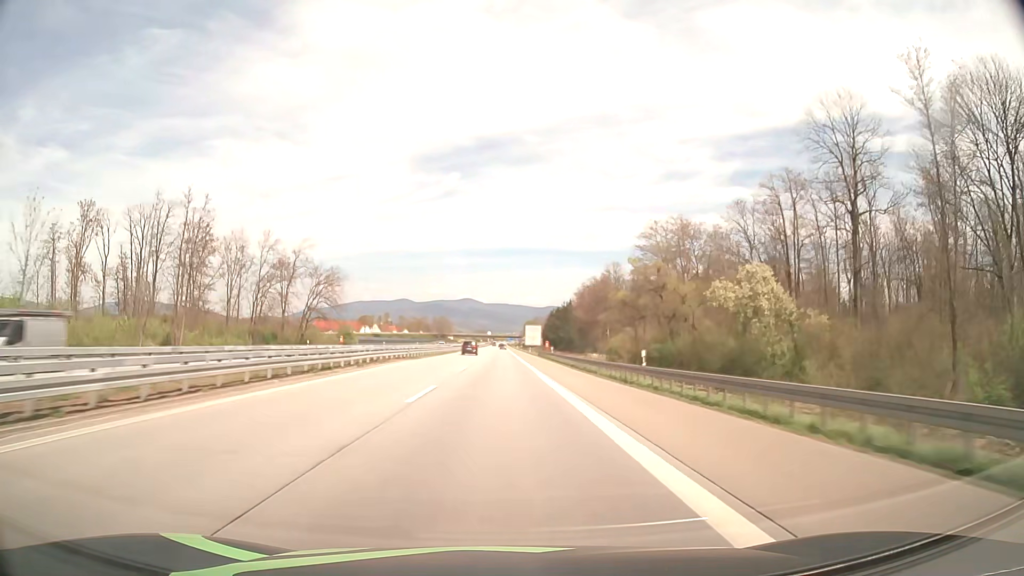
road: motorway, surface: asphalt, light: Day
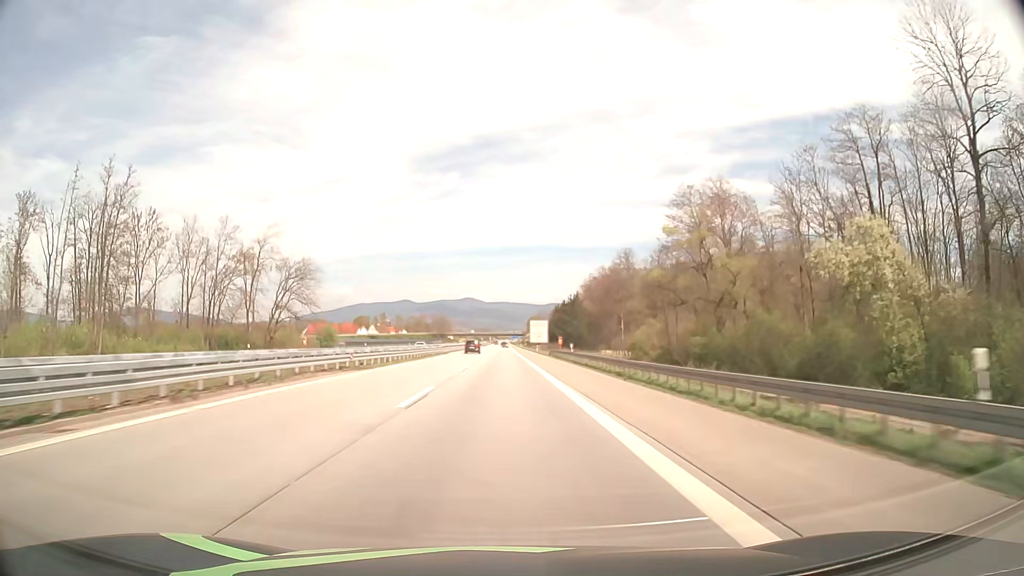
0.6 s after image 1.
(0.0, +19.3) m; 0°
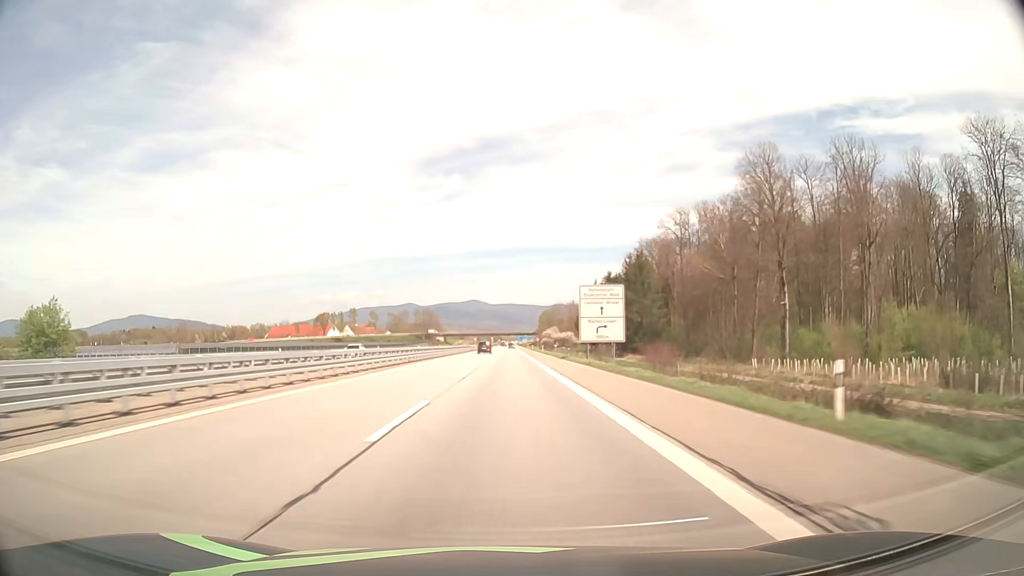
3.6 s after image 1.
(-0.7, +96.2) m; -1°
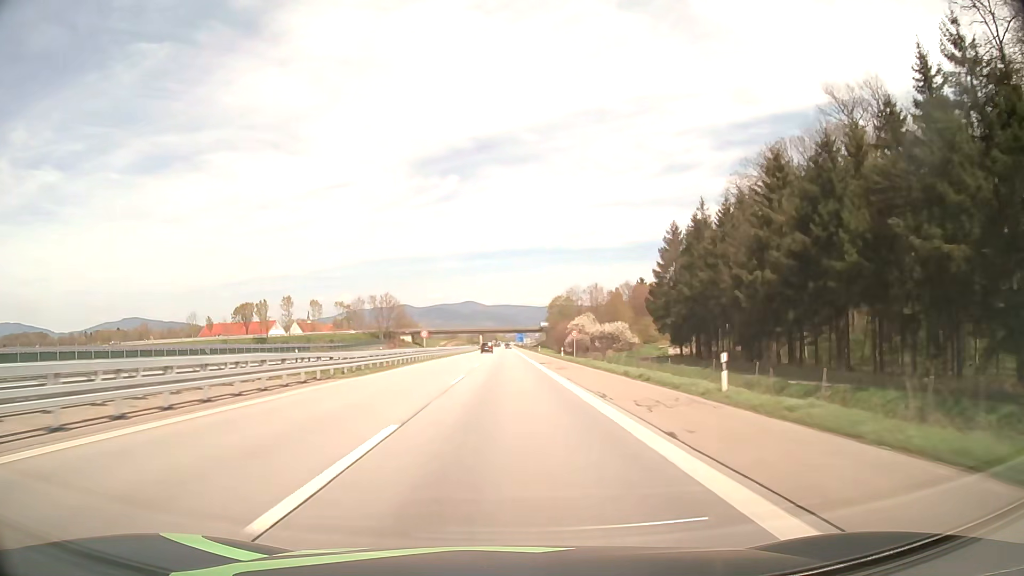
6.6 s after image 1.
(+0.3, +94.6) m; 0°
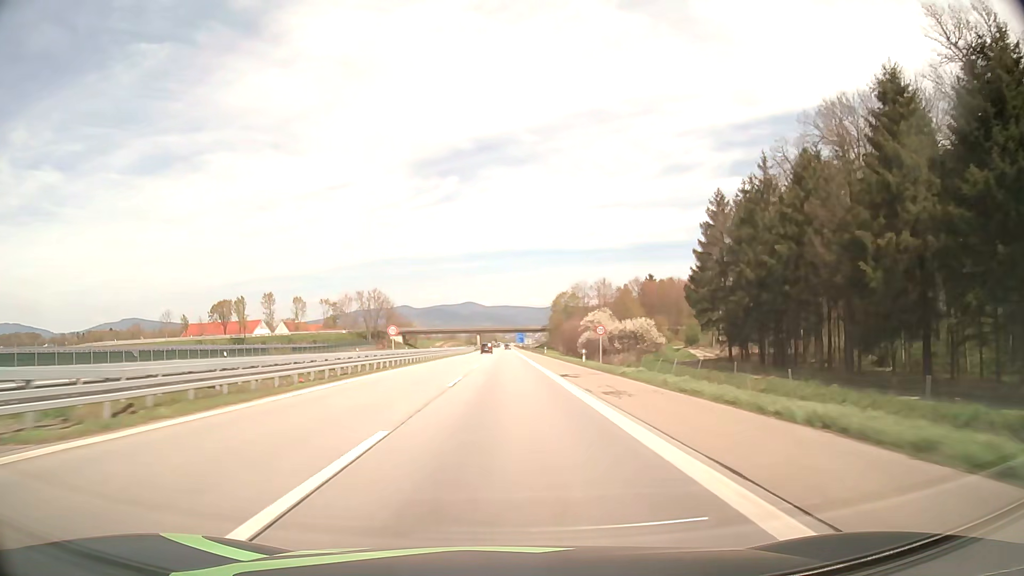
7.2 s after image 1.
(0.0, +18.9) m; 0°
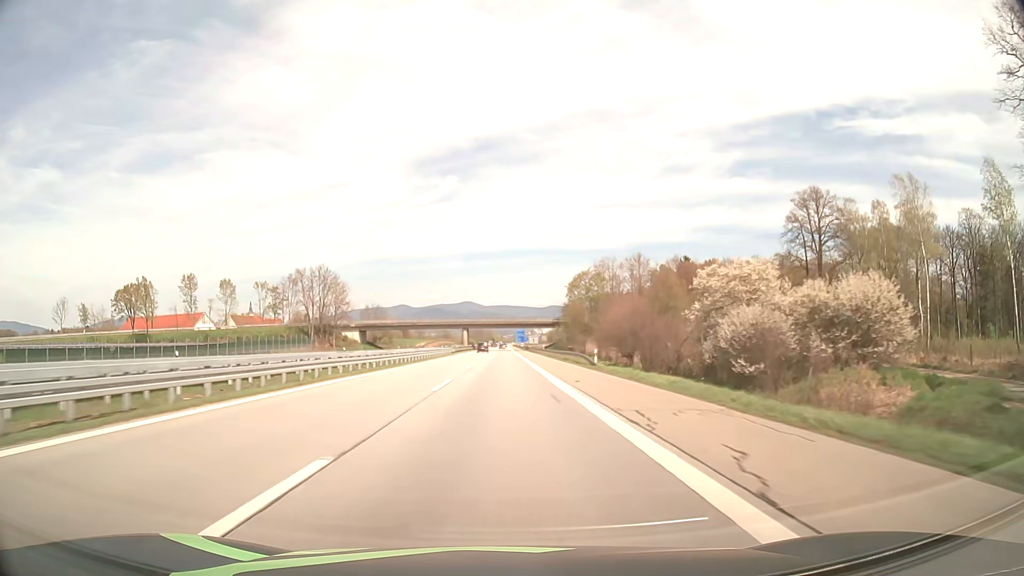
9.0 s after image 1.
(+0.1, +56.8) m; 0°
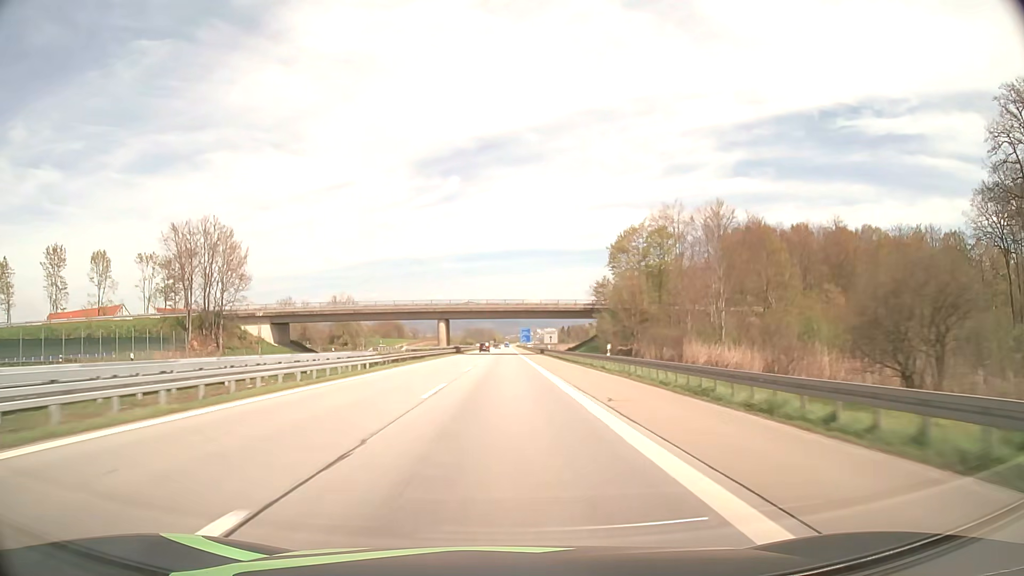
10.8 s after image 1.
(-0.2, +56.6) m; 0°
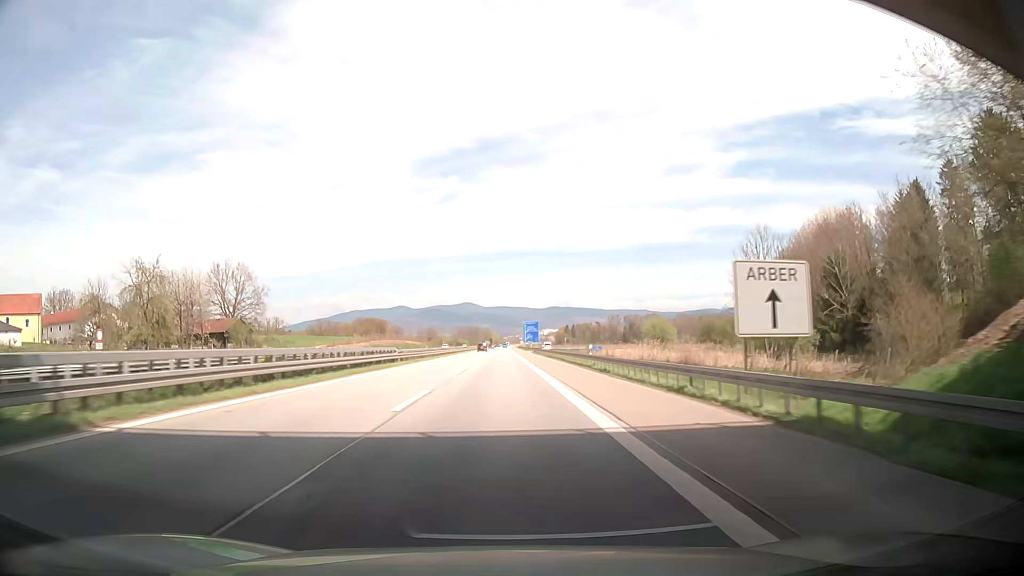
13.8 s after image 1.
(0.0, +93.5) m; 0°
(0, +10) (0, +20) (0, +30) (0, +40) (0, +50) (0, +60) (0, +70) (0, +80) (0, +90) (0, +100) m
